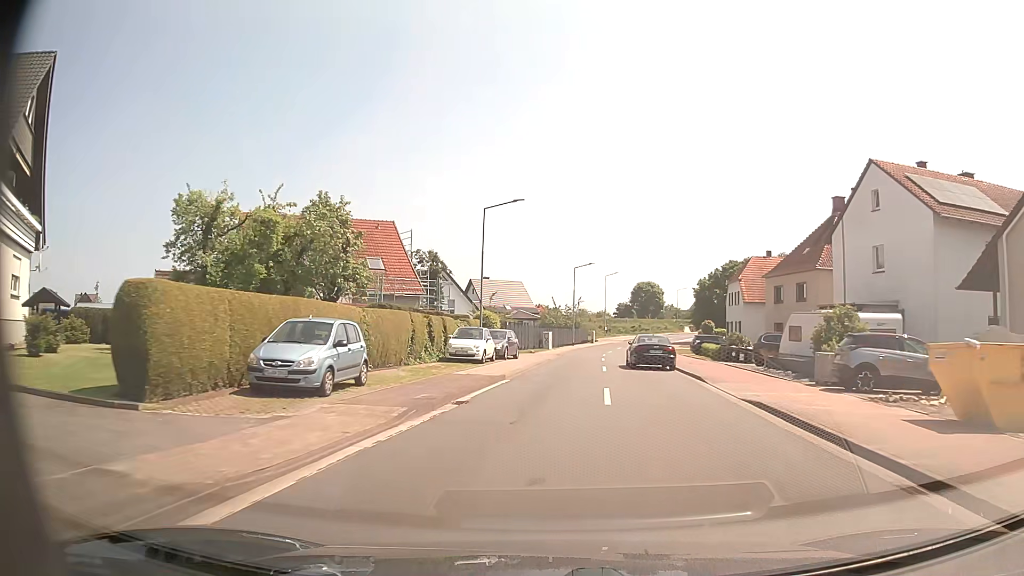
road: tertiary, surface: asphalt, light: Day
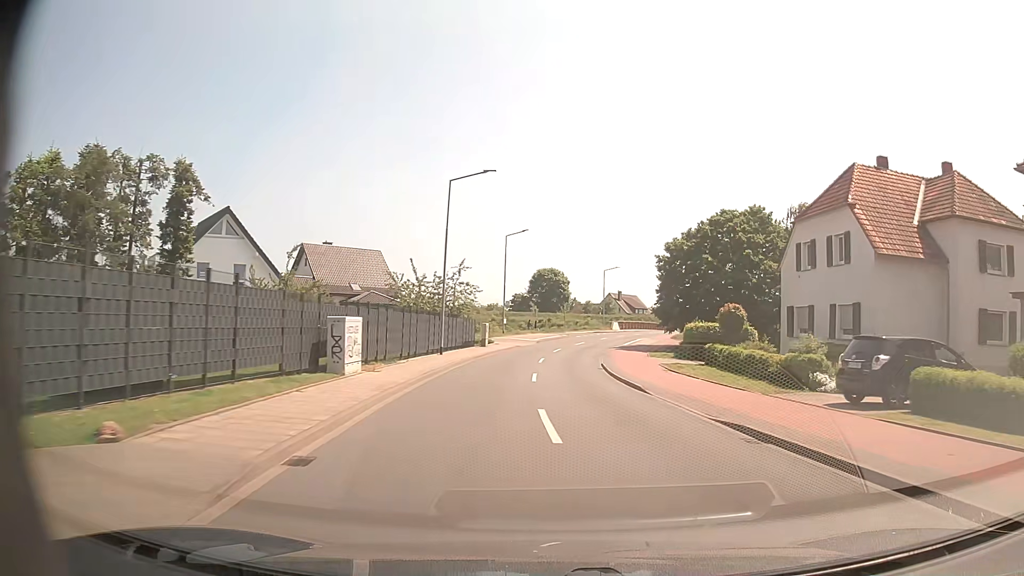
(+2.0, +40.5) m; +9°
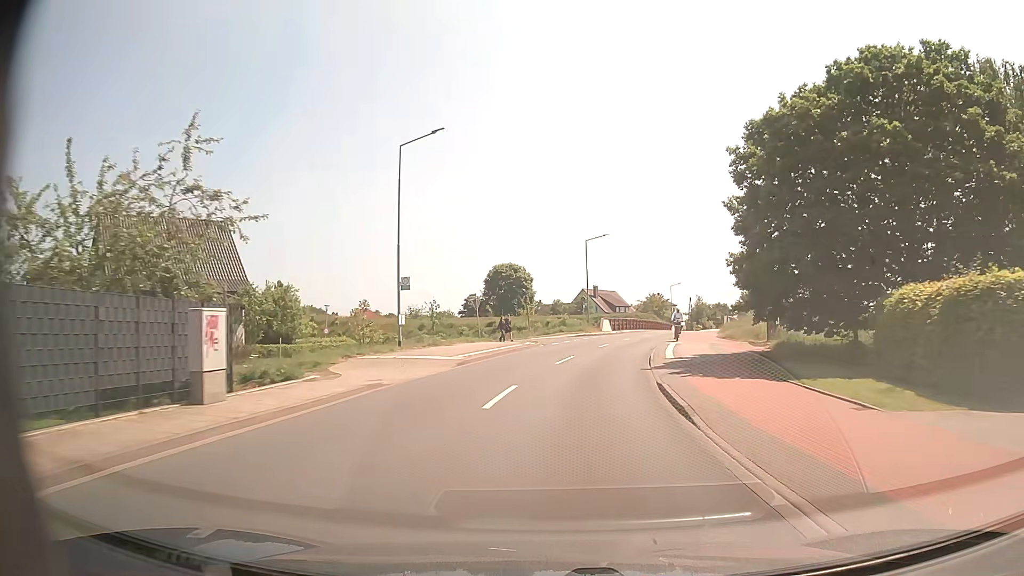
(+0.9, +33.9) m; +3°
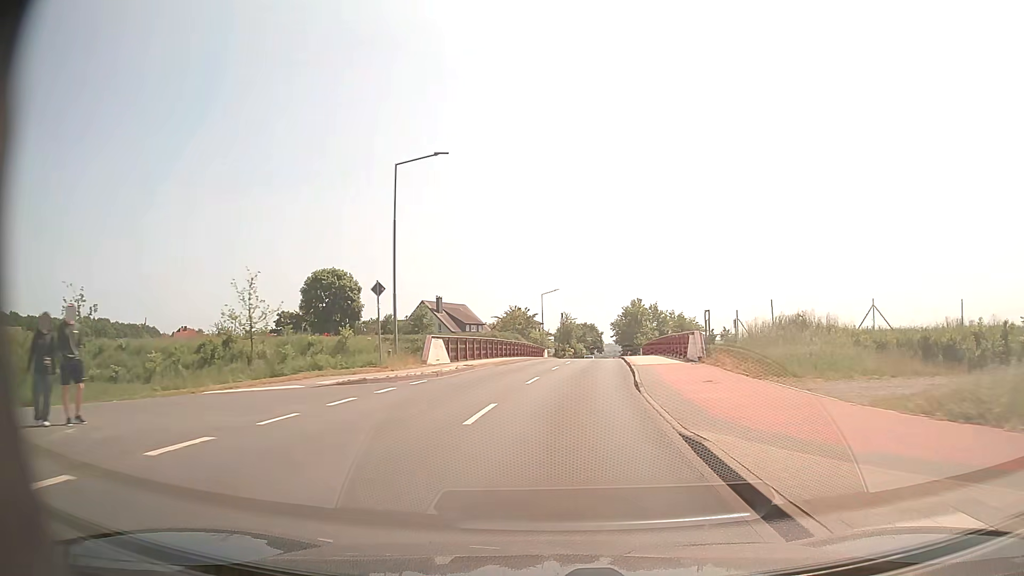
(+3.5, +34.2) m; +12°
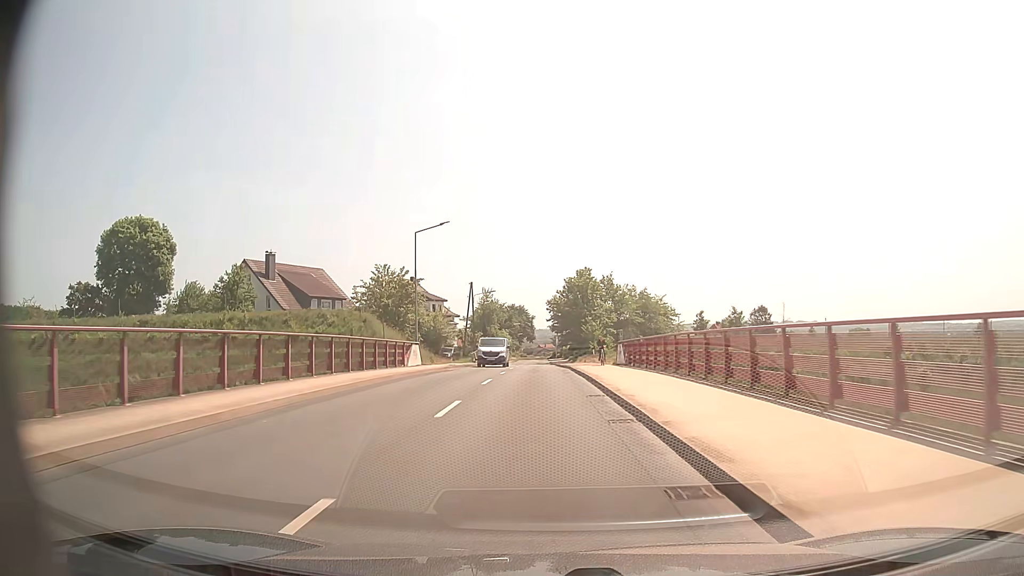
(+3.3, +43.4) m; +6°
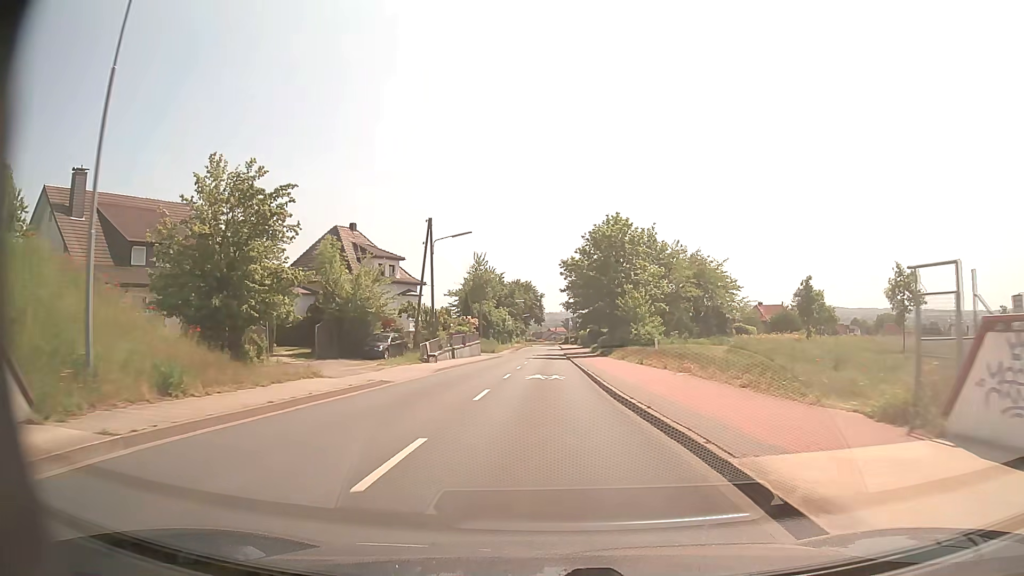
(-0.3, +32.8) m; -1°
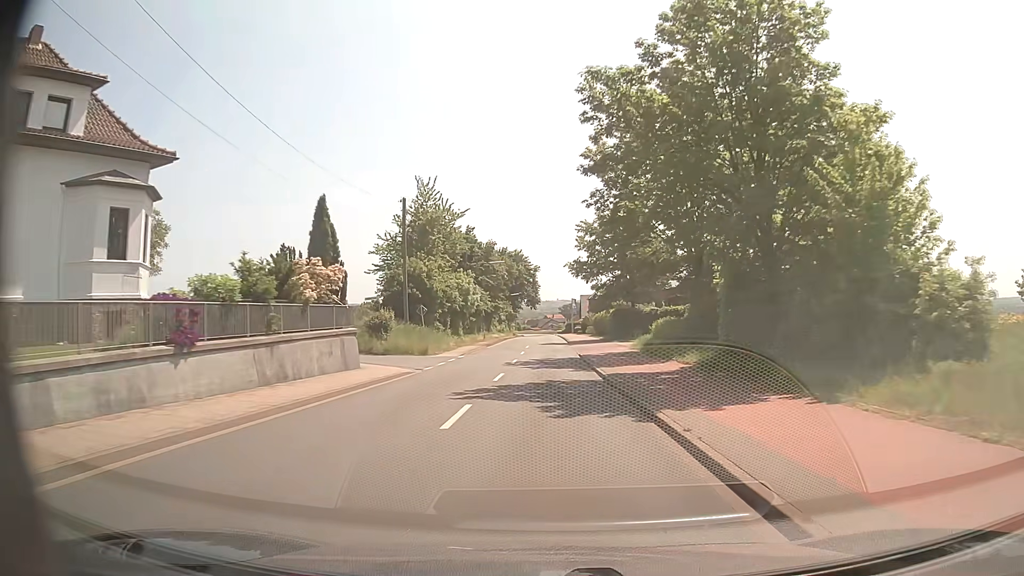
(0.0, +41.7) m; 0°
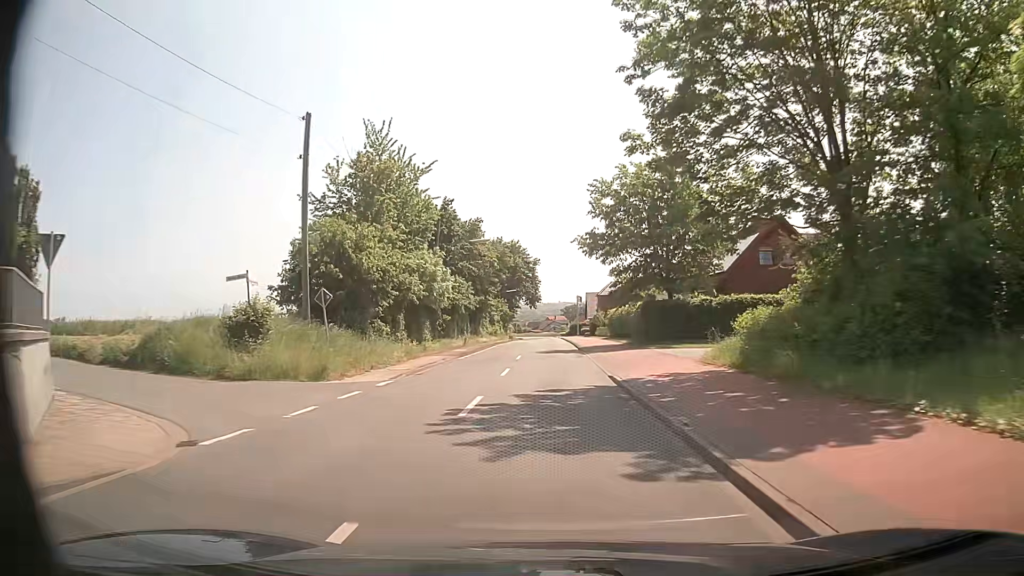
(-0.1, +16.7) m; 0°
(0, +10) (0, +20) (0, +30) (0, +40) (0, +50) (0, +60) (0, +70) (0, +80) (+1, +90) (+1, +100) m
